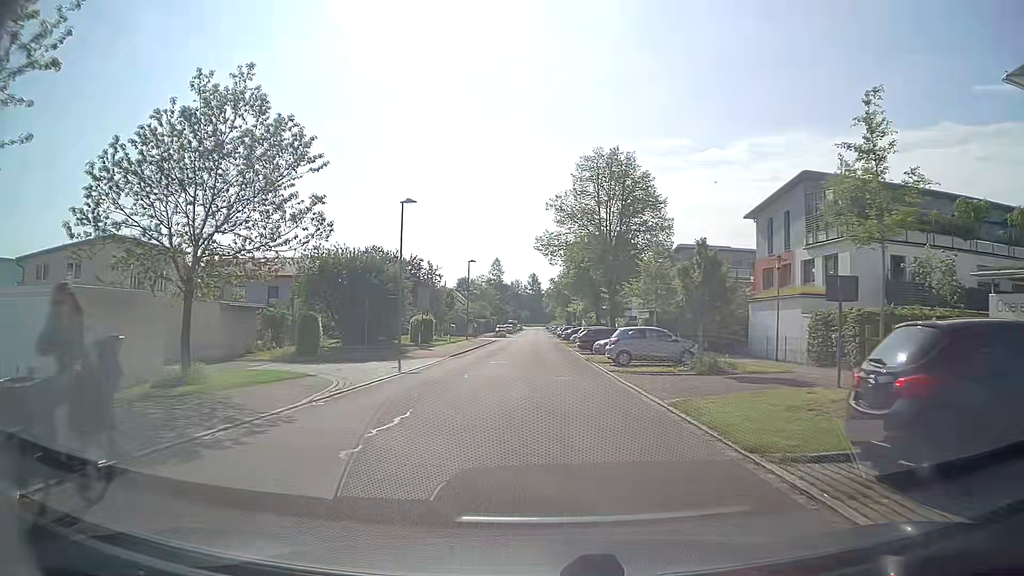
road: residential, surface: asphalt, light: Day
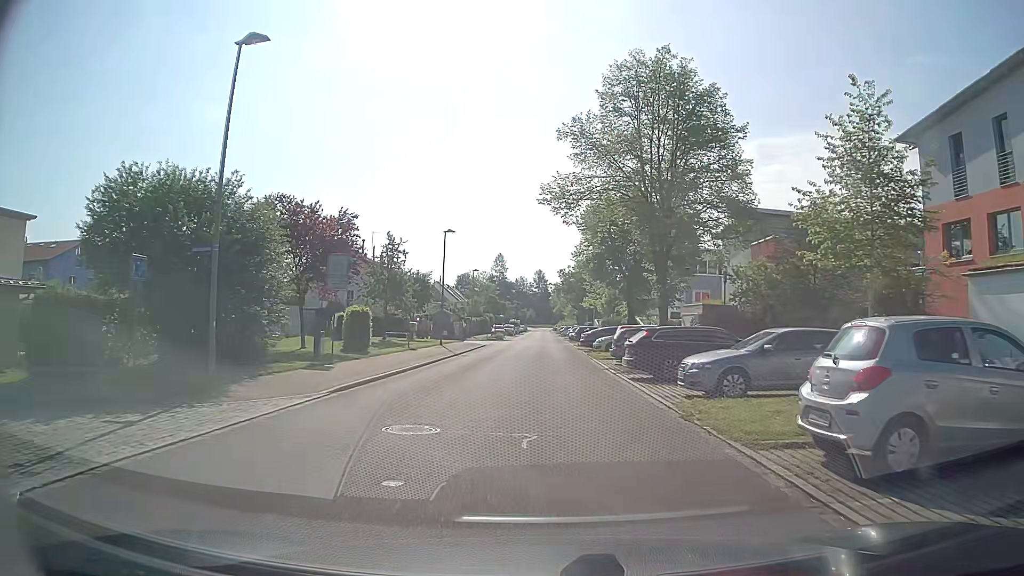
(0.0, +20.1) m; 0°
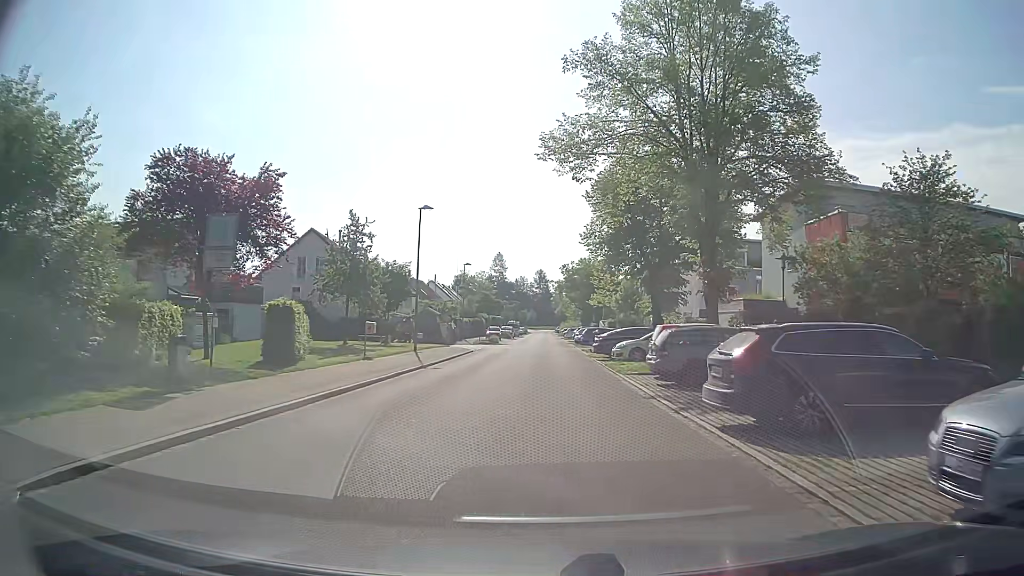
(0.0, +9.6) m; 0°
